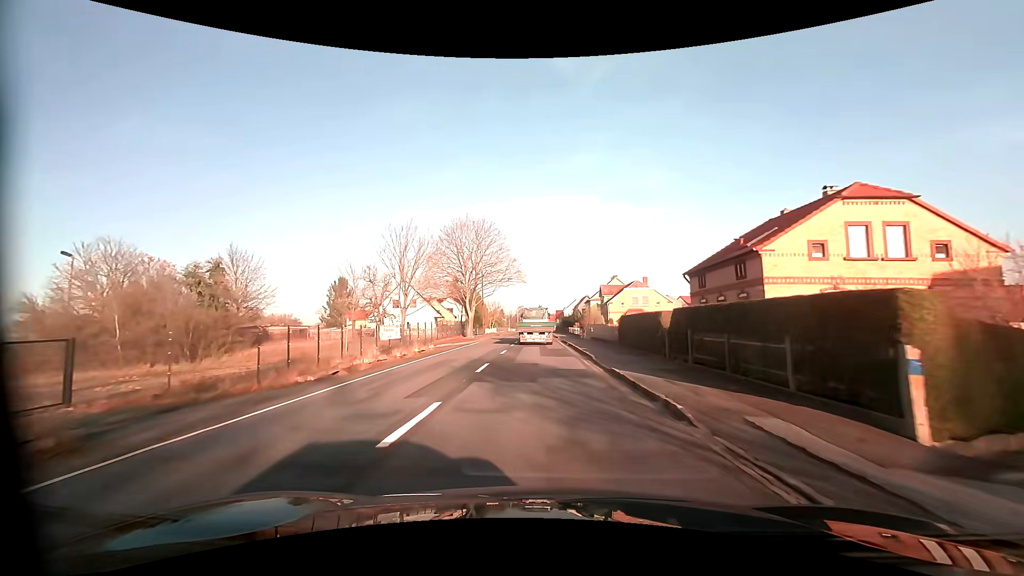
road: primary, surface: asphalt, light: Day
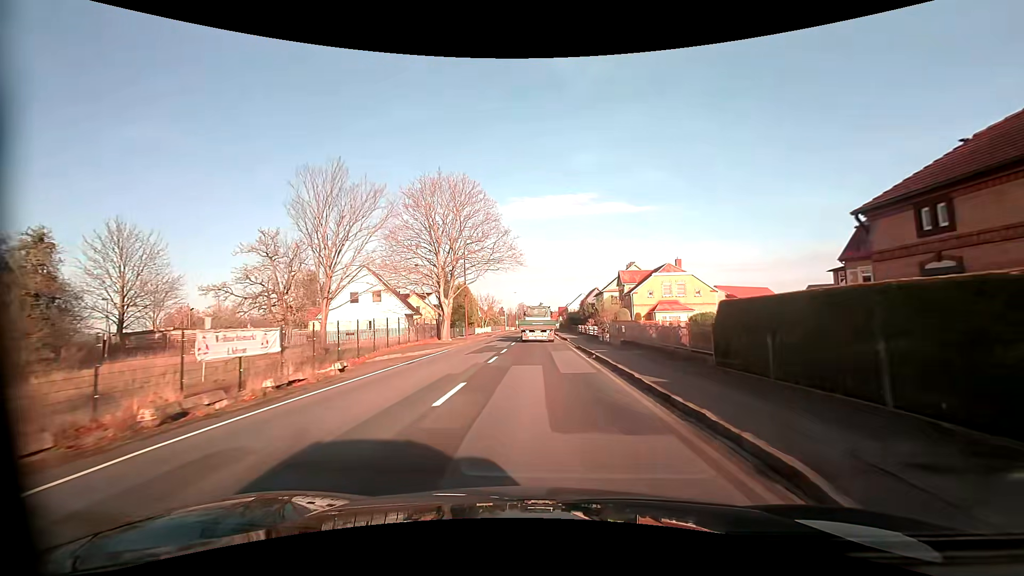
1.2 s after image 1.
(0.0, +15.7) m; 0°
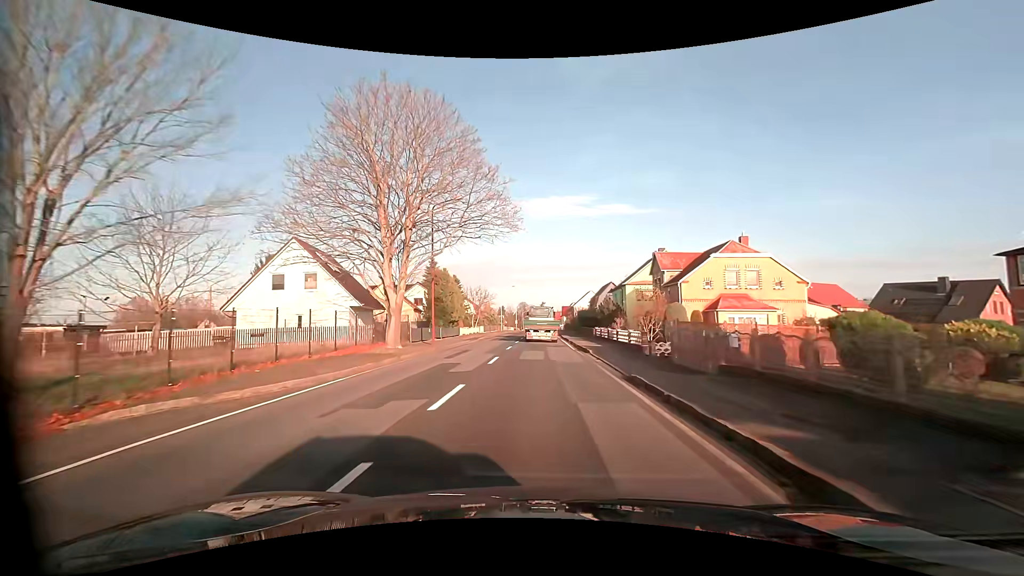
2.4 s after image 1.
(-0.1, +15.8) m; 0°
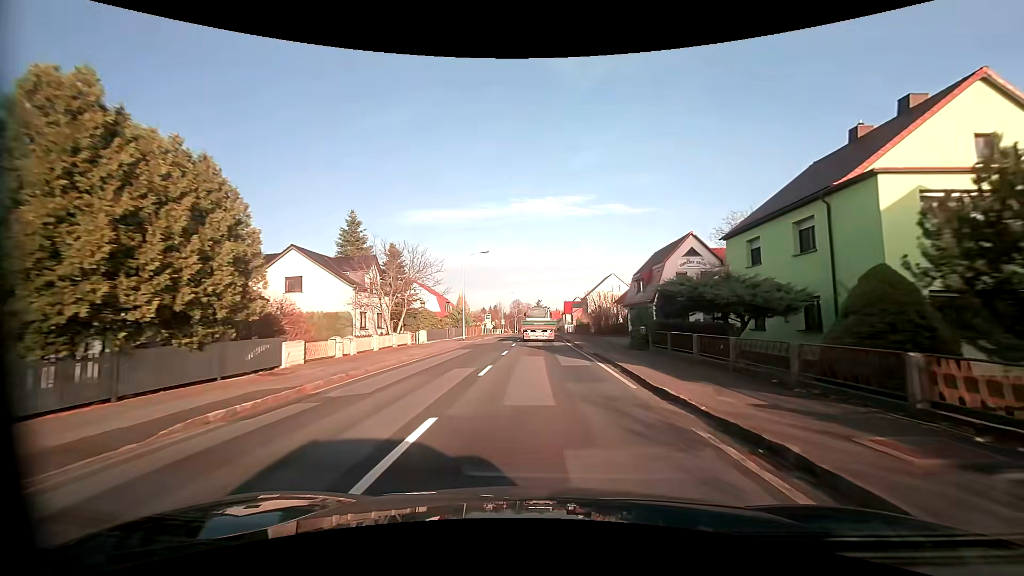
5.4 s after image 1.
(+0.1, +39.8) m; +1°
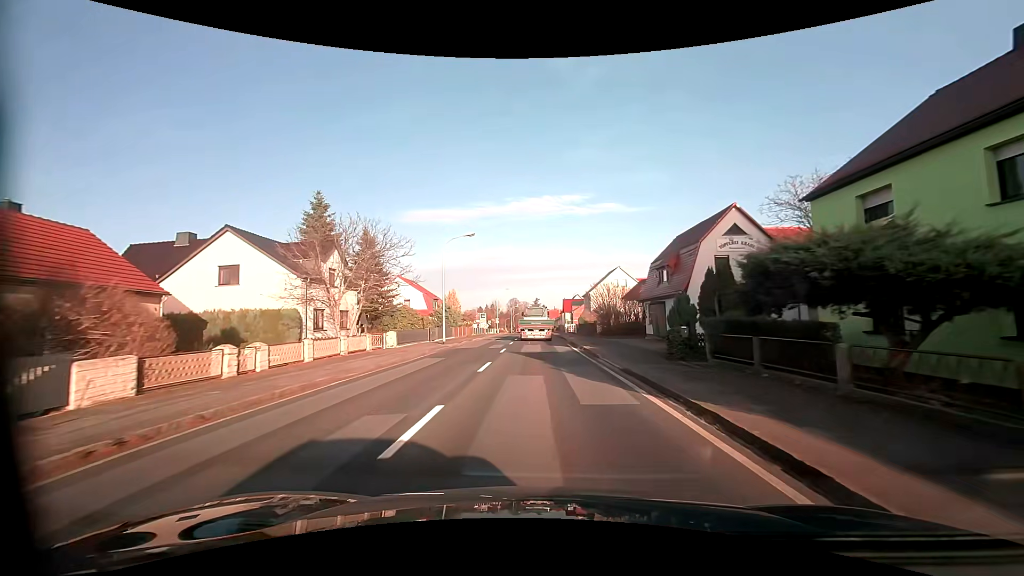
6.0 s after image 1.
(0.0, +8.0) m; 0°
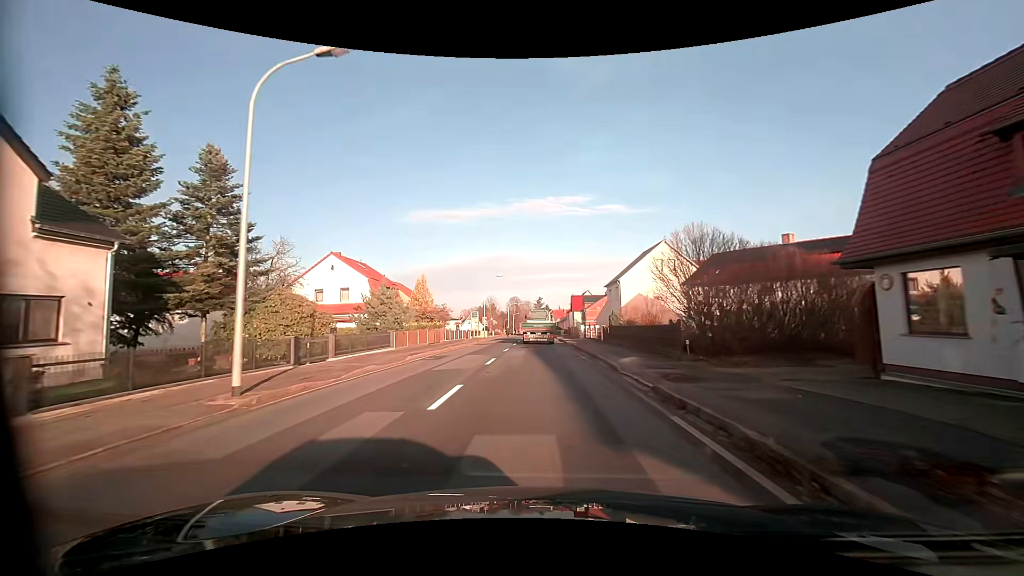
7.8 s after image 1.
(0.0, +24.2) m; 0°
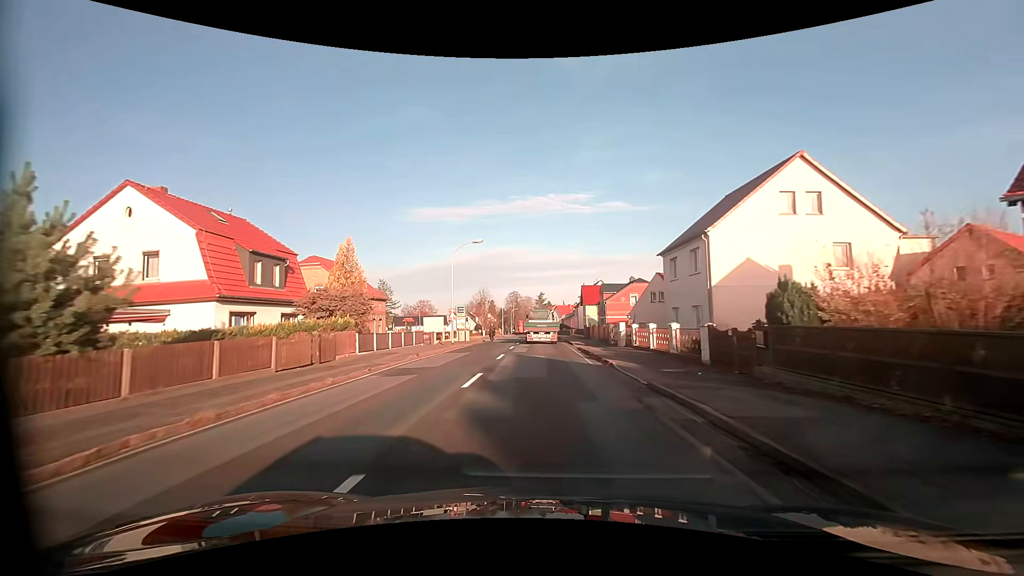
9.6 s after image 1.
(0.0, +24.3) m; 0°
(0, +10) (0, +20) (0, +30) (0, +40) (0, +50) (0, +60) (0, +70) (0, +80) (0, +90) (0, +100) m
